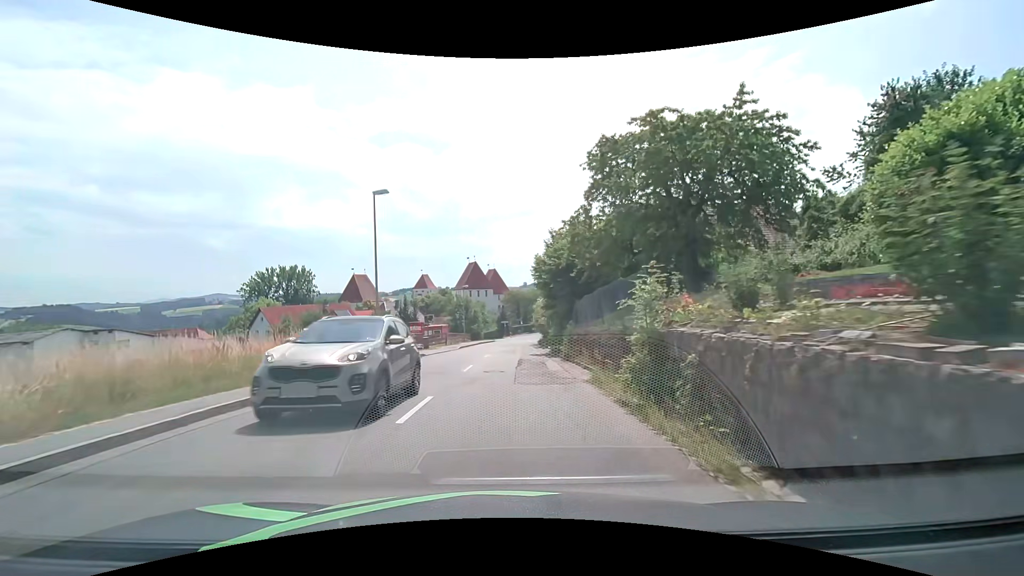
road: secondary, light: Day
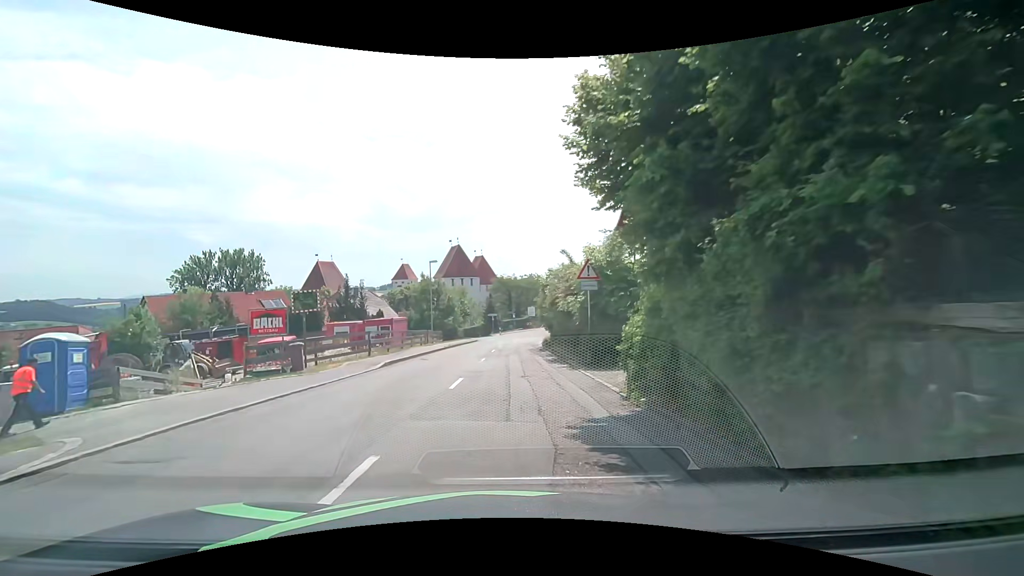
(+0.3, +22.6) m; +1°
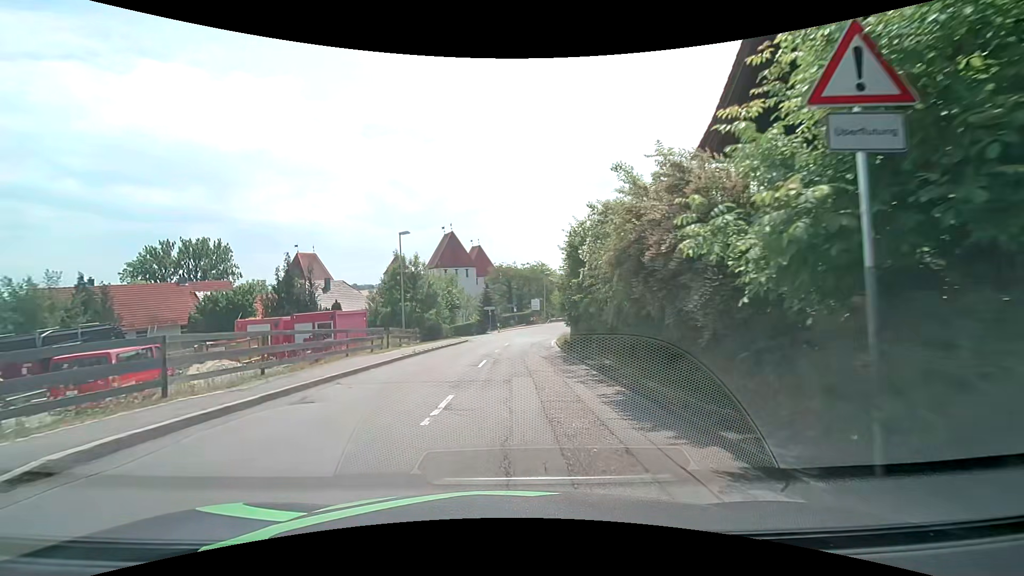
(+0.1, +13.6) m; 0°
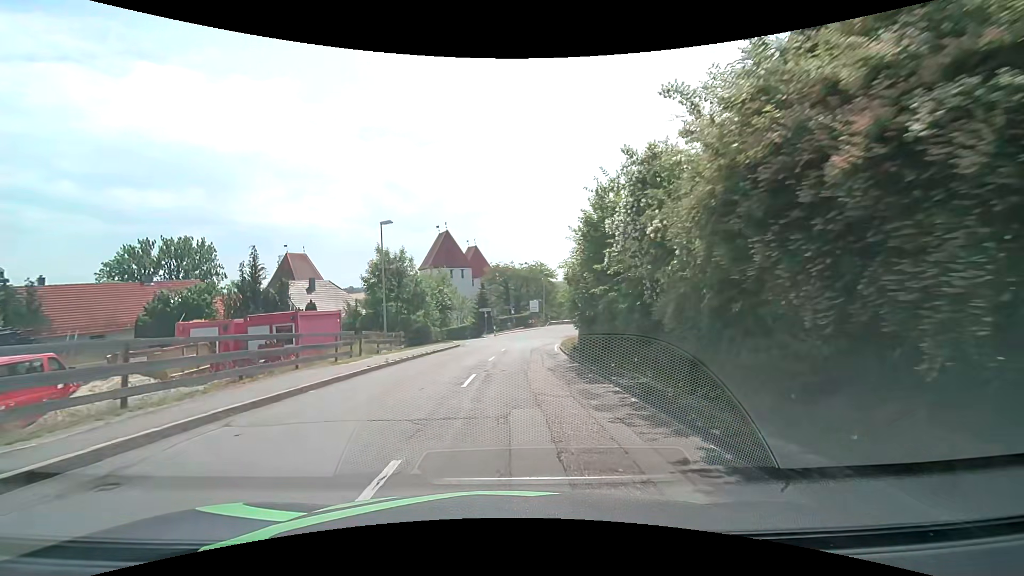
(0.0, +4.5) m; 0°
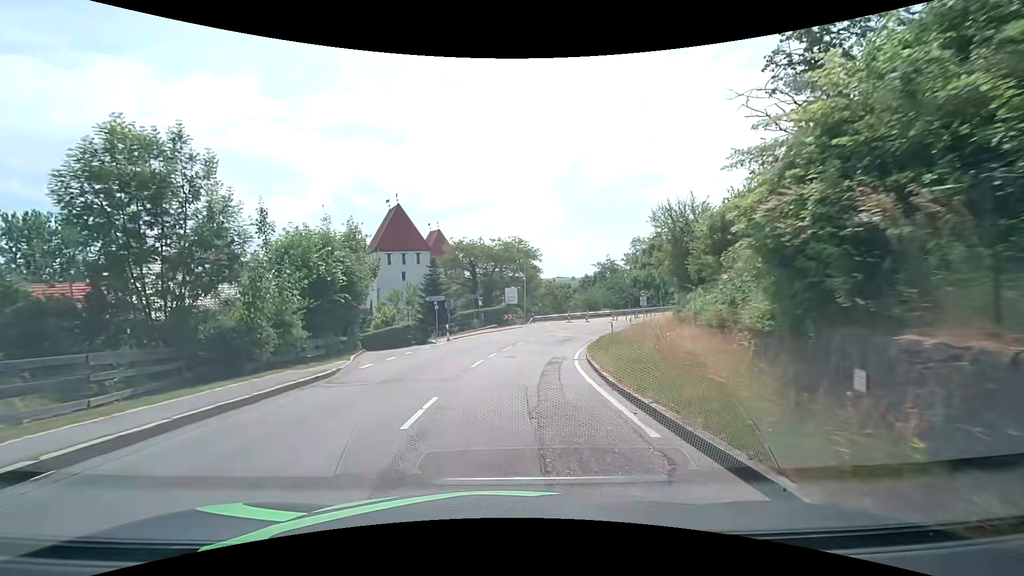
(+0.6, +22.3) m; +3°
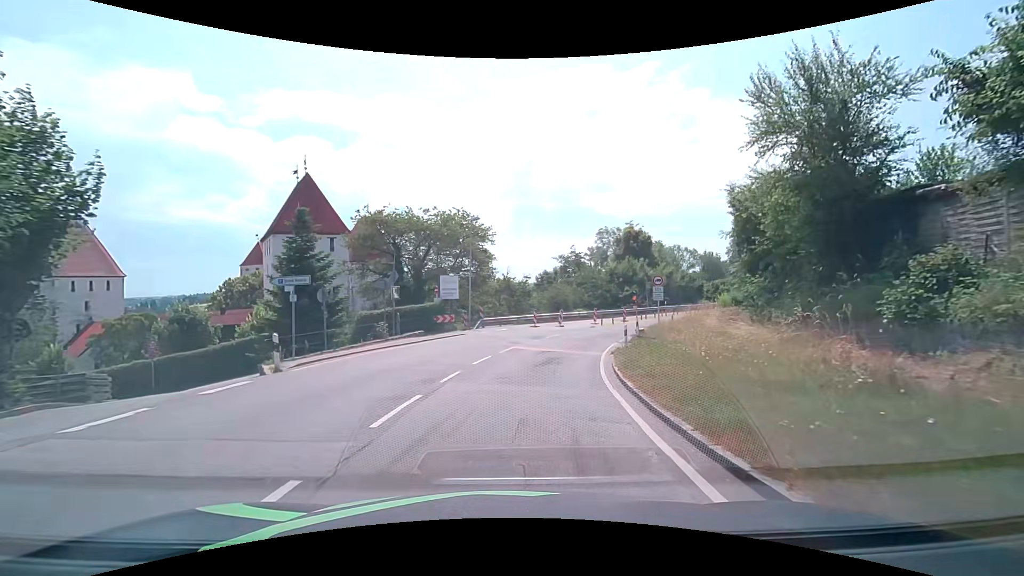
(+0.6, +17.9) m; +5°
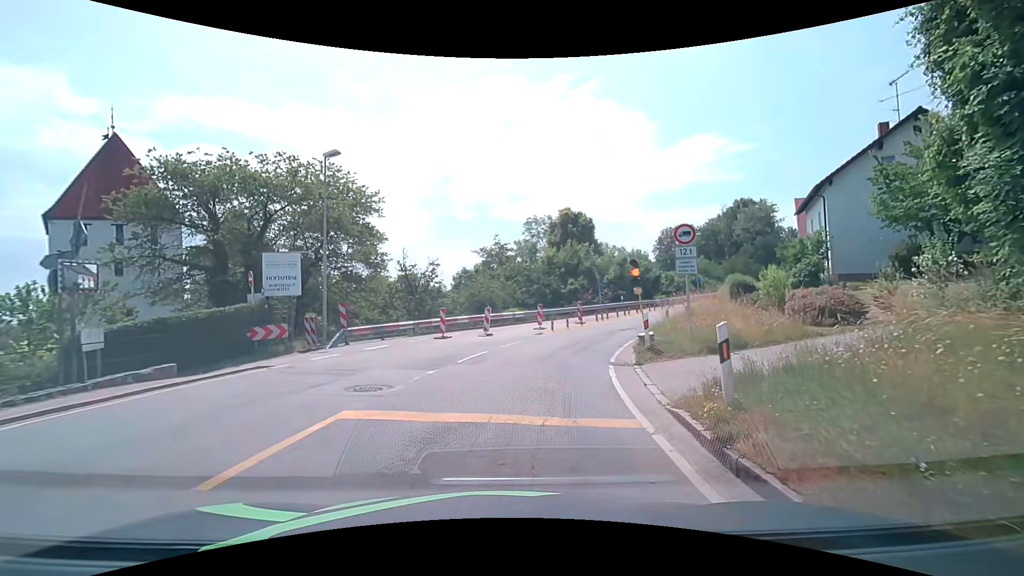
(+1.2, +15.1) m; +9°
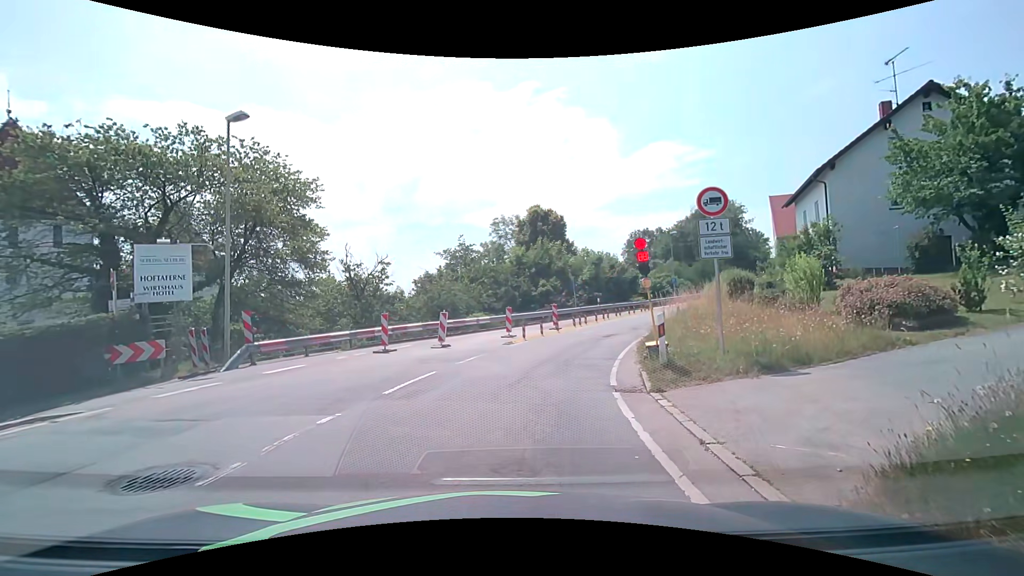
(+0.2, +4.0) m; +4°
(0, +10) (+2, +20) (+6, +29) (+10, +38) (+15, +47) (+21, +55) (+27, +63) (+33, +71) (+40, +78) (+46, +86) m
